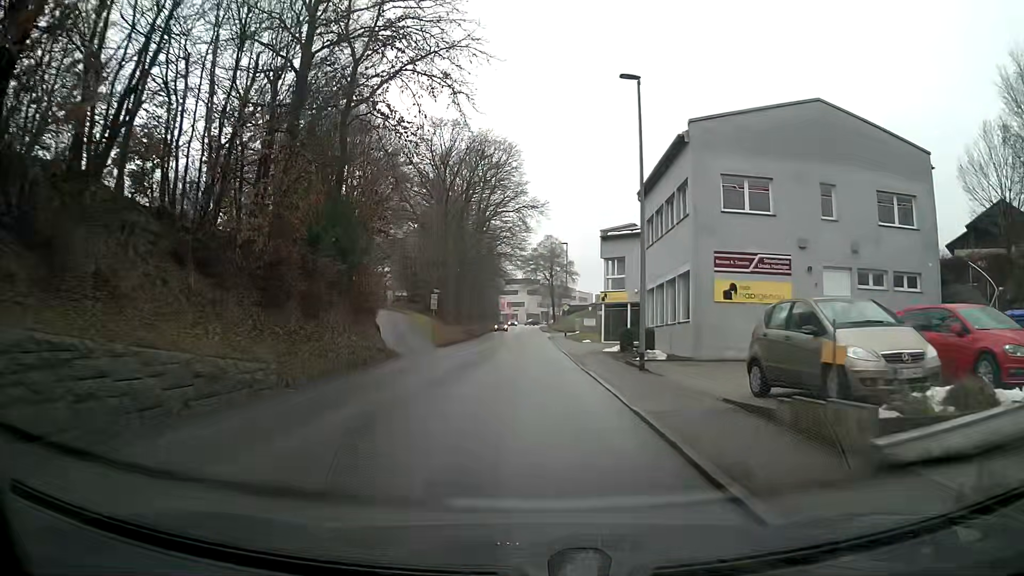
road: tertiary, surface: asphalt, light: Day
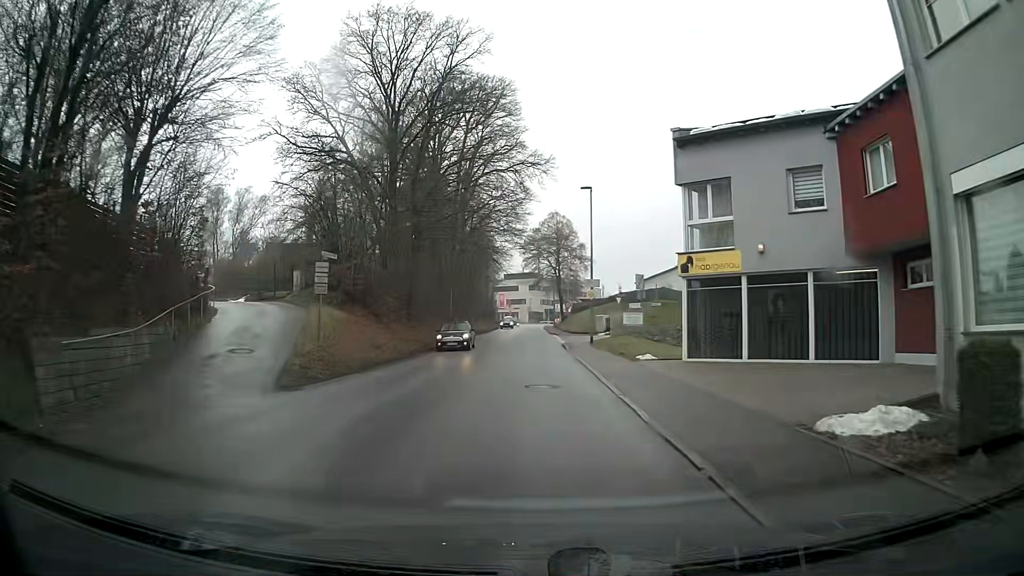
(+0.1, +23.9) m; 0°
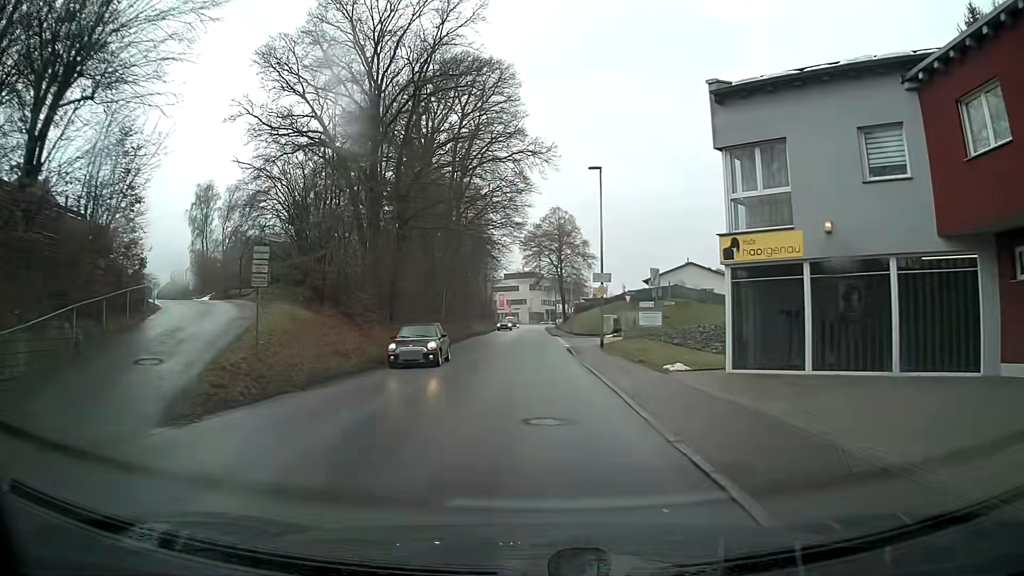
(0.0, +4.8) m; 0°
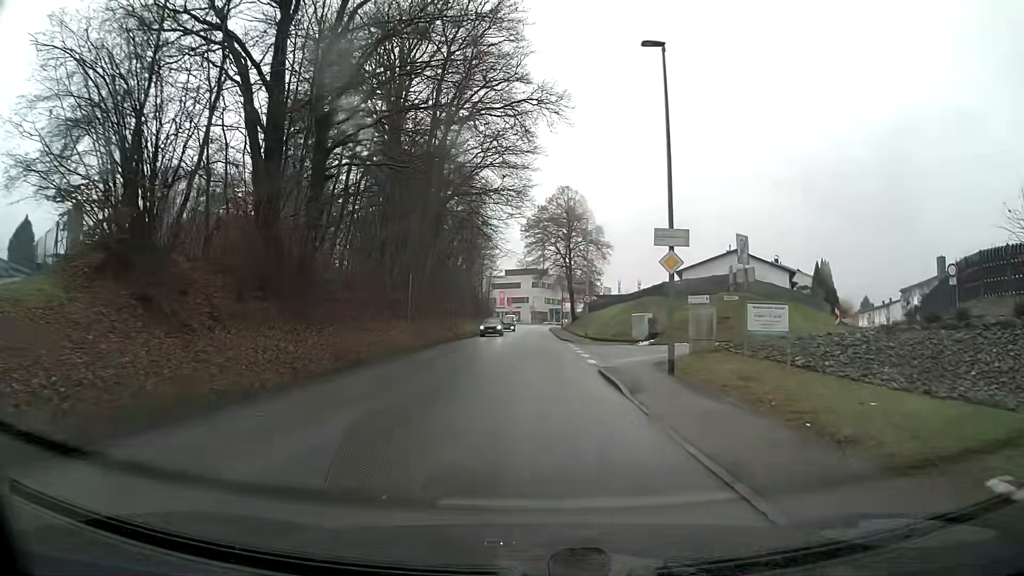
(-0.1, +14.4) m; 0°
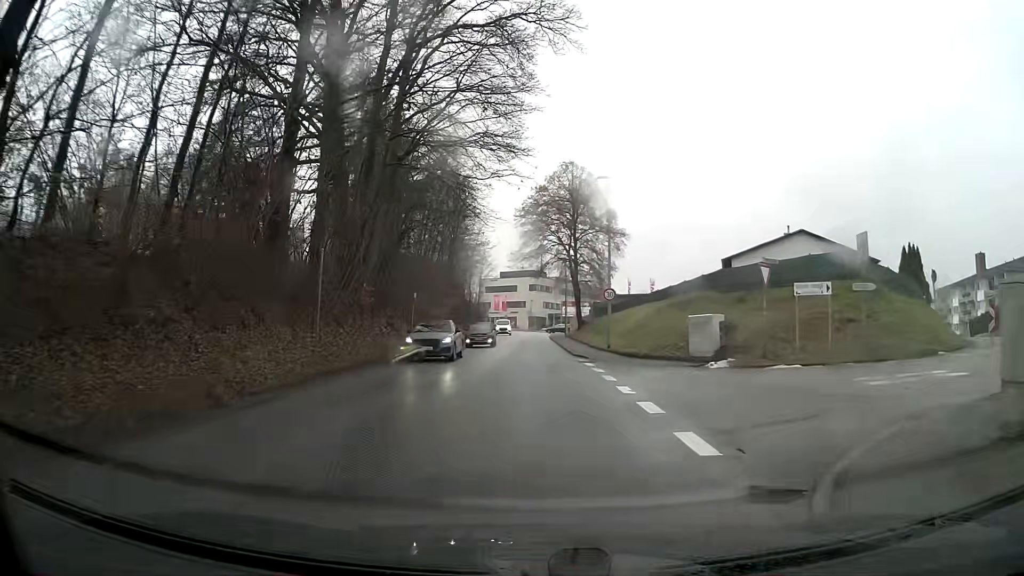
(0.0, +14.4) m; 0°
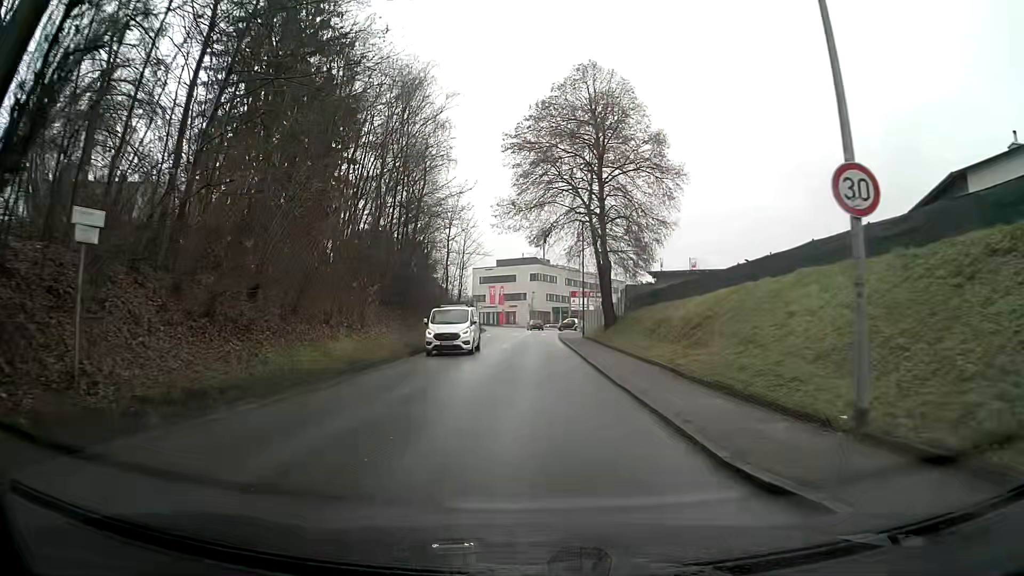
(-0.2, +23.8) m; -2°
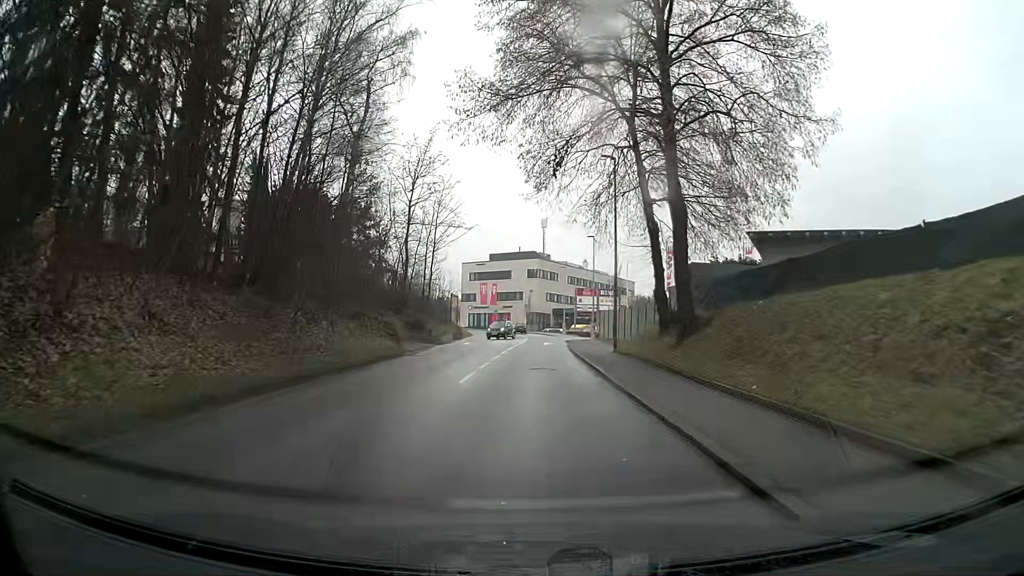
(+0.4, +19.3) m; +2°
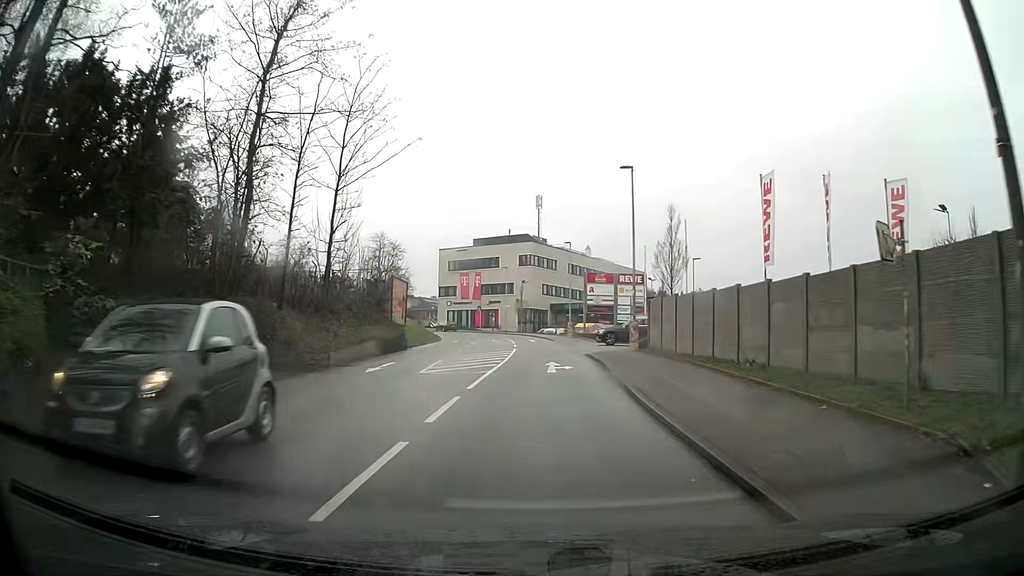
(-0.2, +24.0) m; 0°
